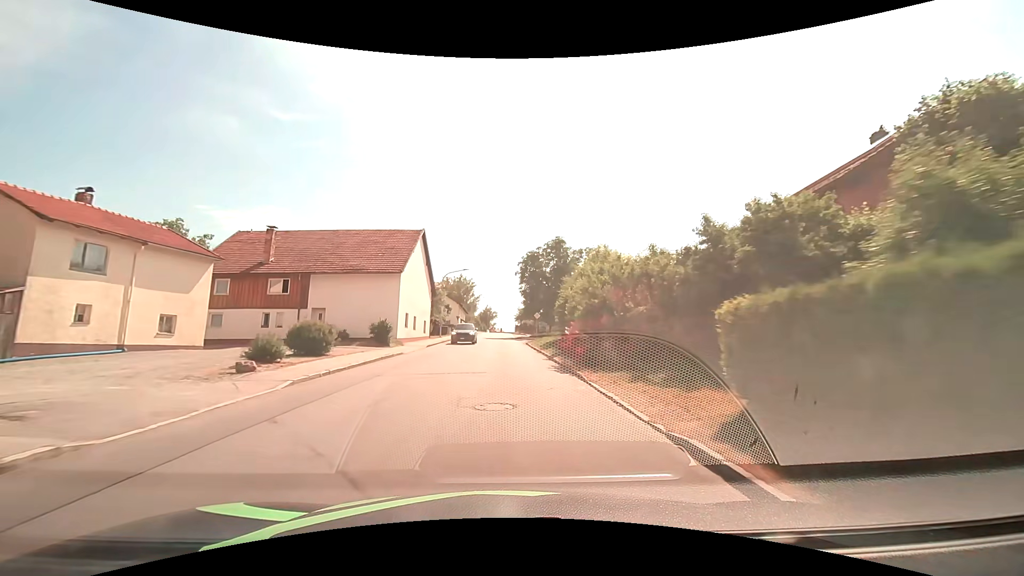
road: tertiary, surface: asphalt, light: Day
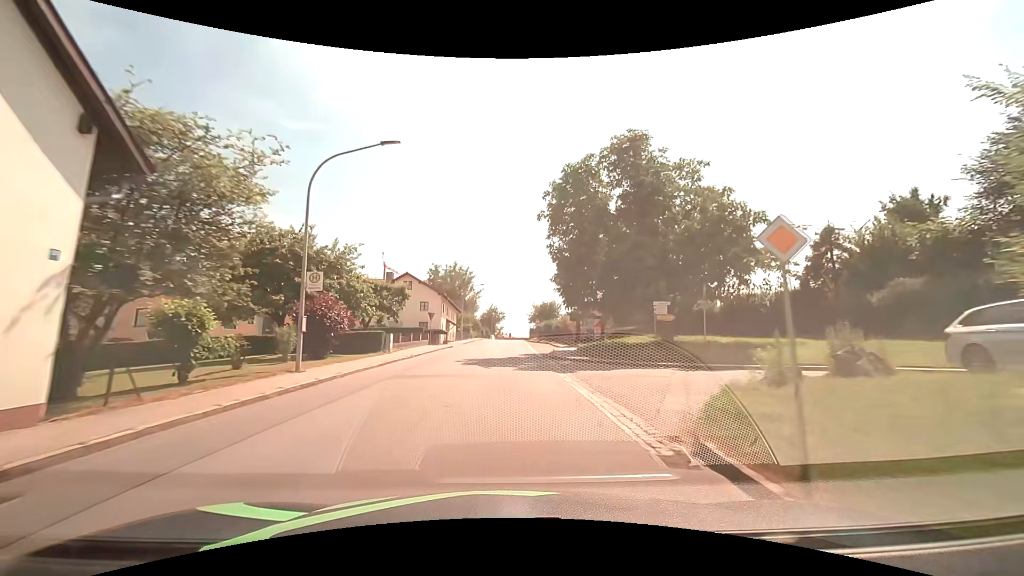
(-0.1, +37.5) m; -1°
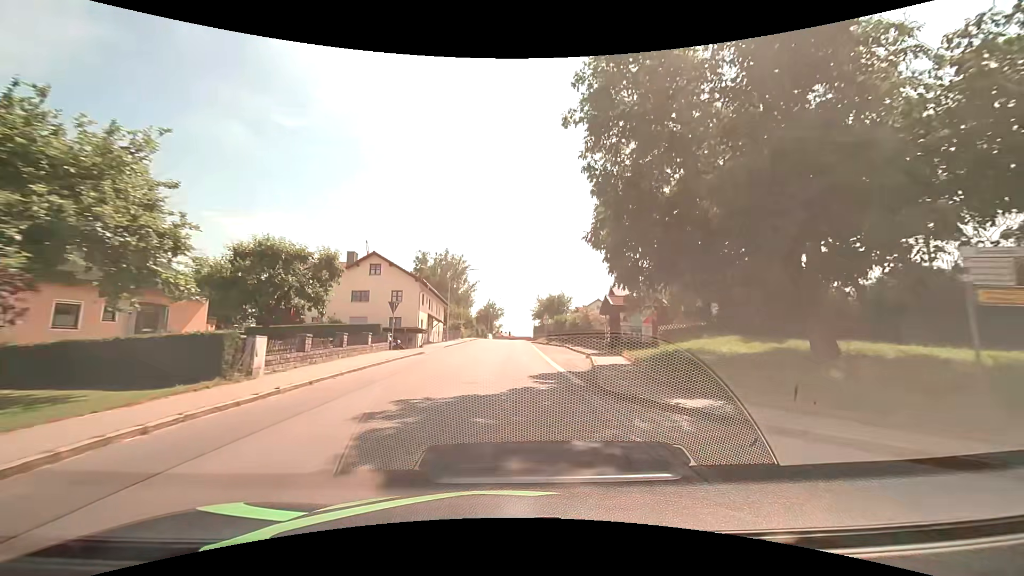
(0.0, +15.1) m; 0°
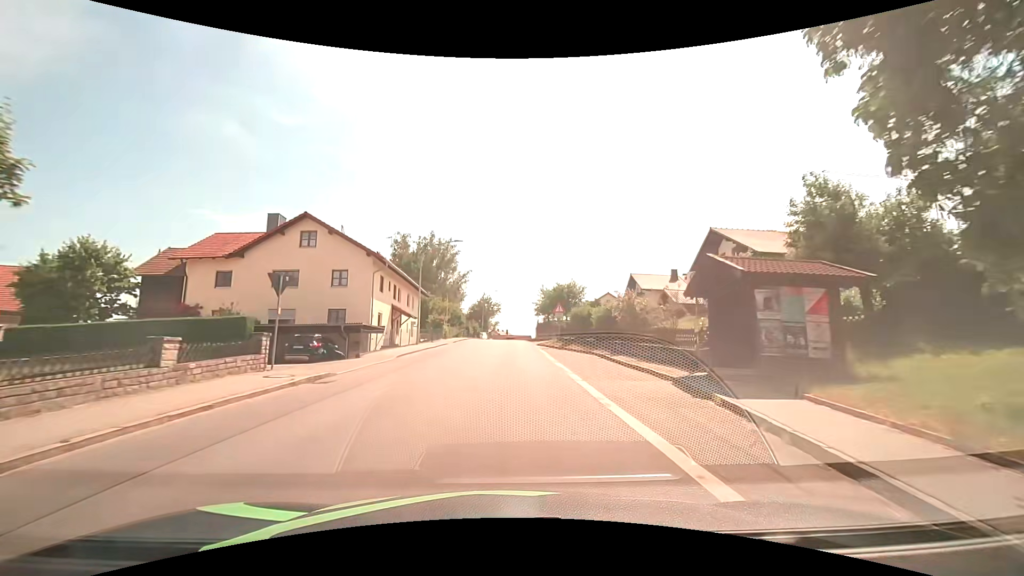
(0.0, +15.2) m; 0°
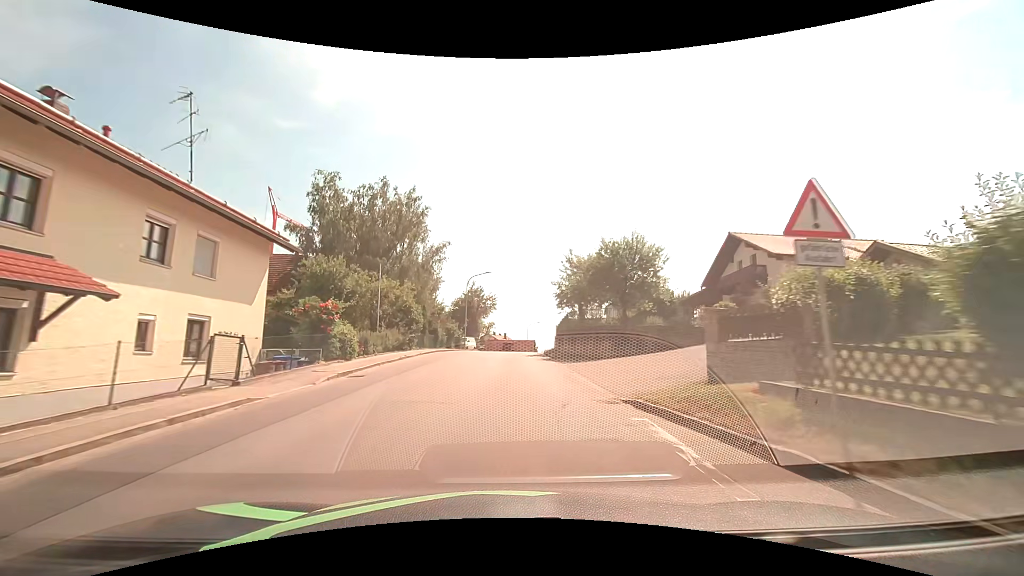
(0.0, +30.5) m; 0°
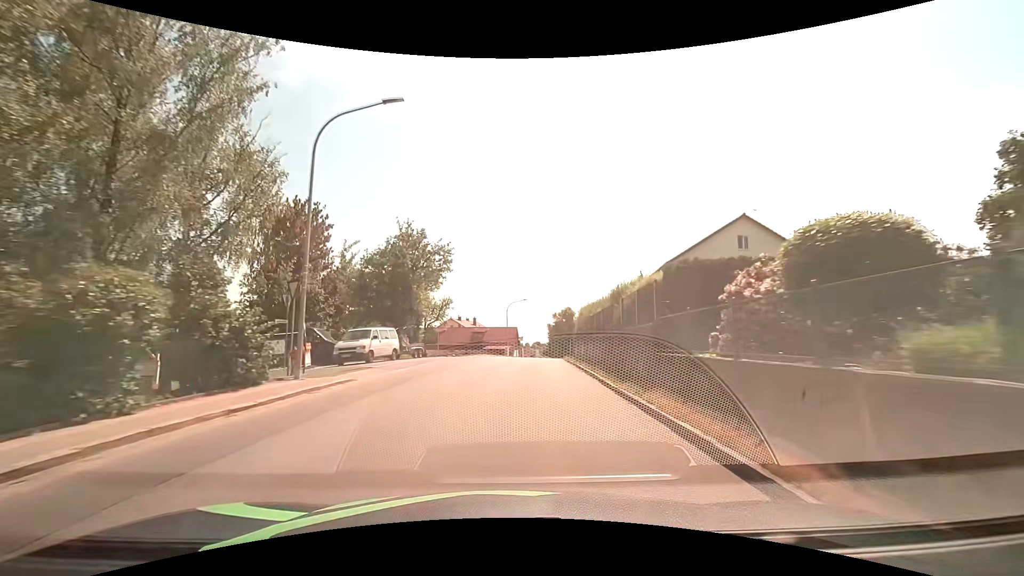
(+0.3, +38.1) m; +3°
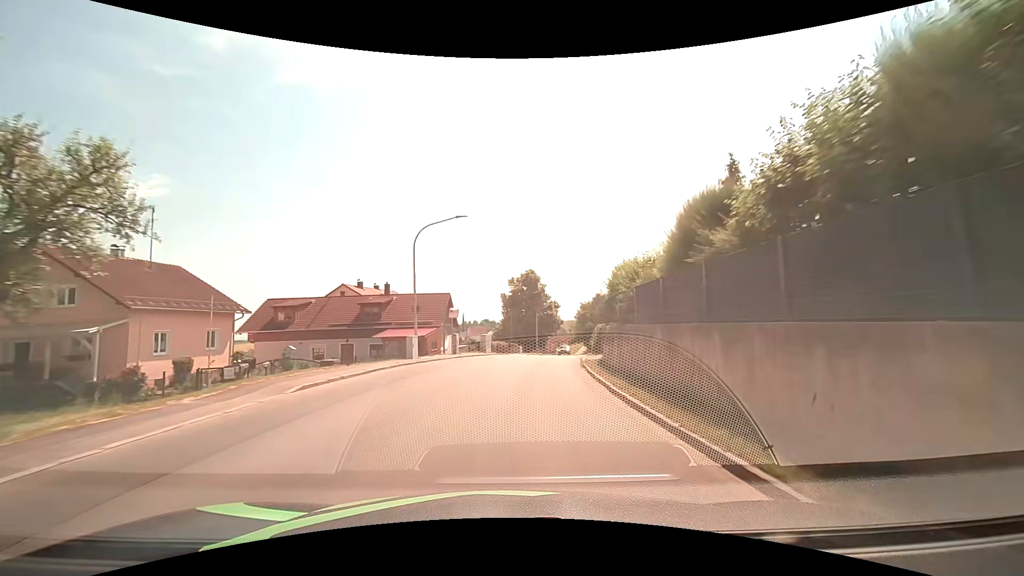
(+2.0, +38.9) m; +6°
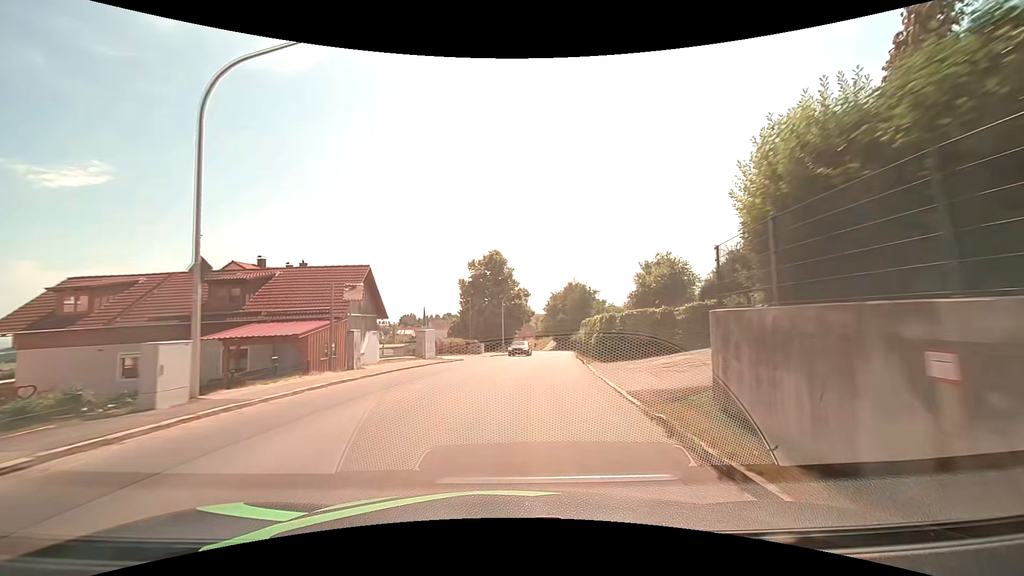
(+0.5, +15.7) m; +3°
(0, +10) (+1, +20) (+3, +30) (+4, +40) (+6, +50) (+7, +60) (+8, +69) (+9, +79) (+10, +89) (+11, +99) m
